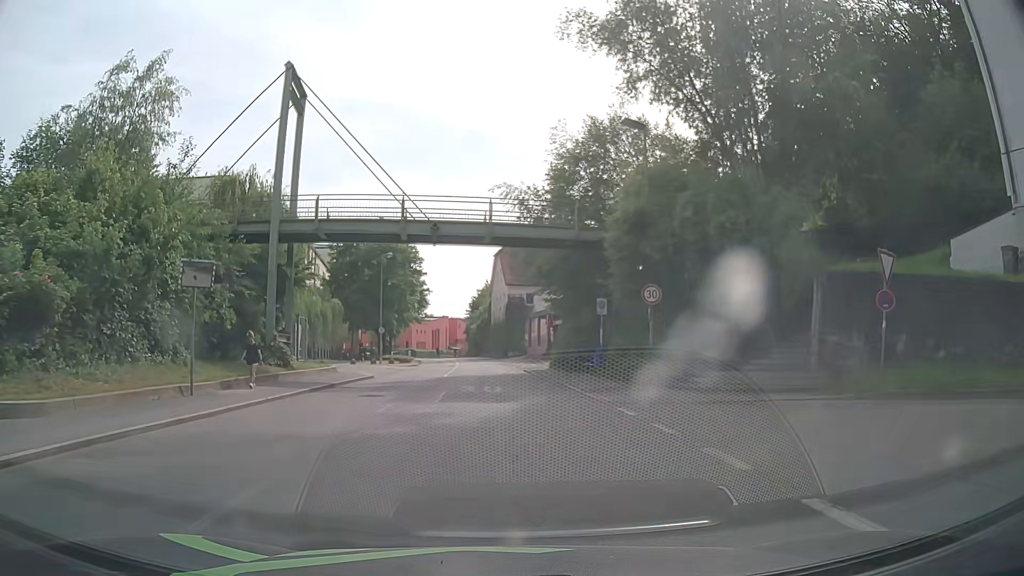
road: tertiary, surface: asphalt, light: Day
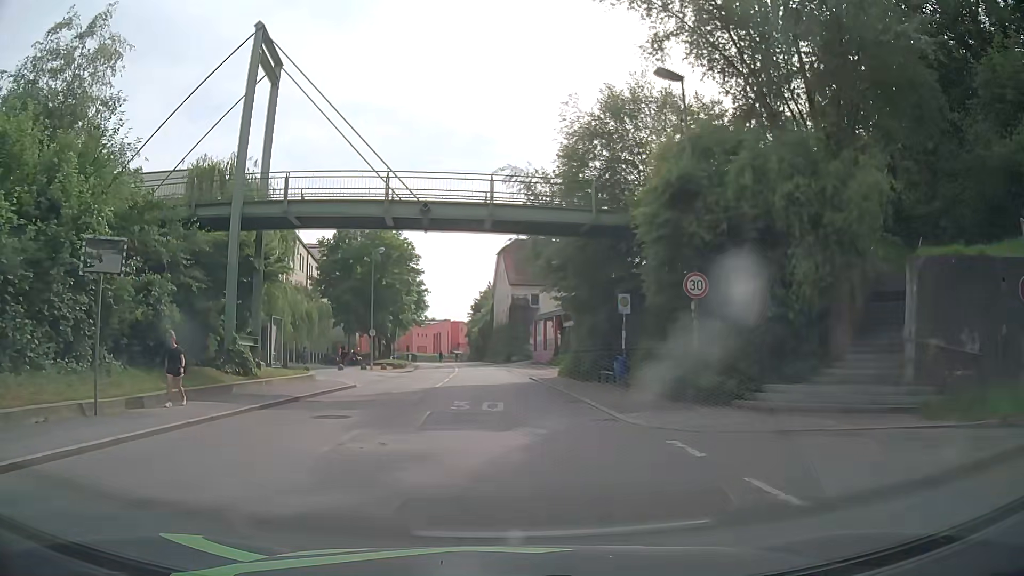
(0.0, +4.5) m; 0°
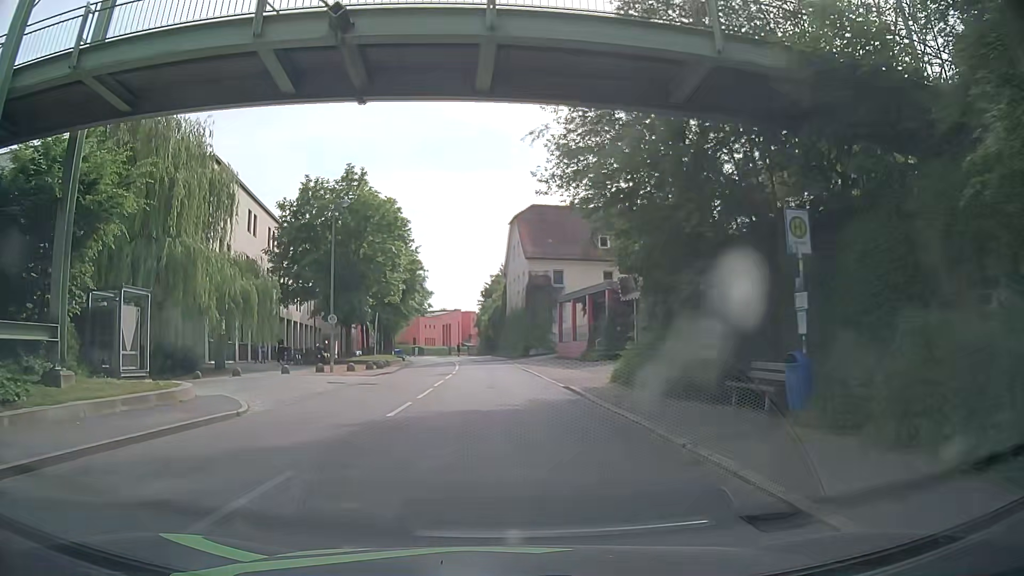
(-0.1, +13.4) m; -1°
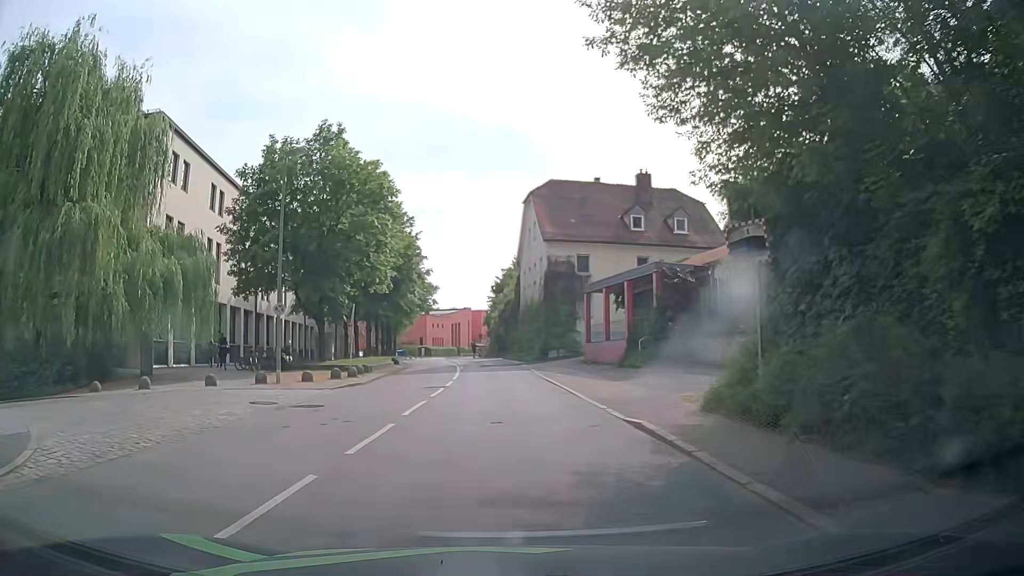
(-0.2, +9.0) m; -2°
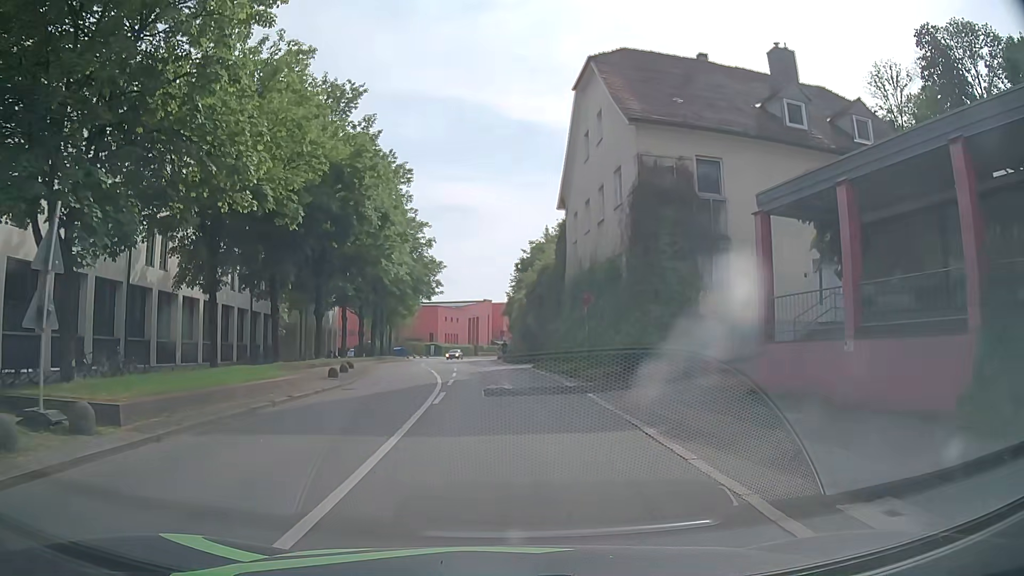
(-0.4, +22.5) m; -2°
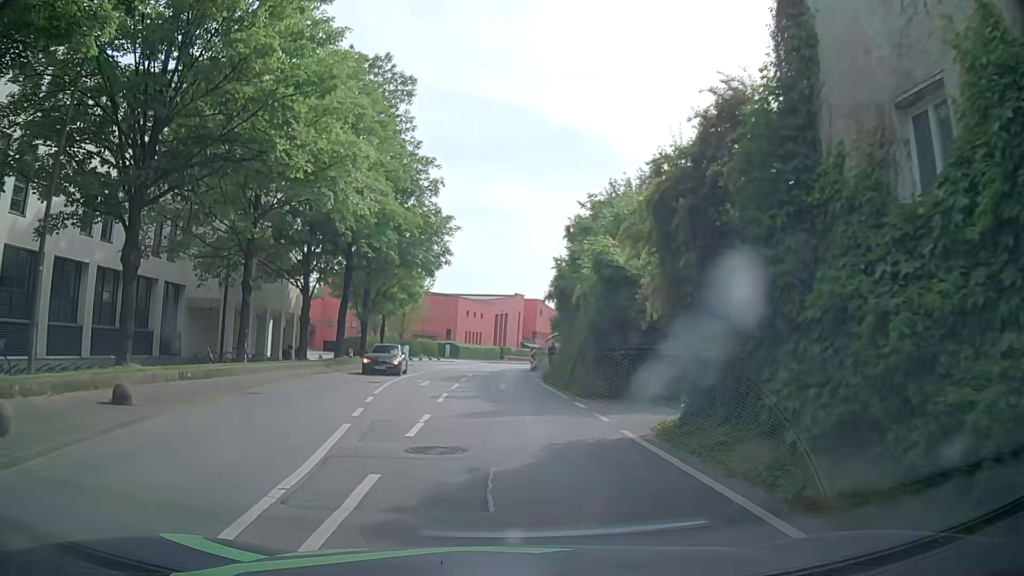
(-0.5, +22.5) m; -3°
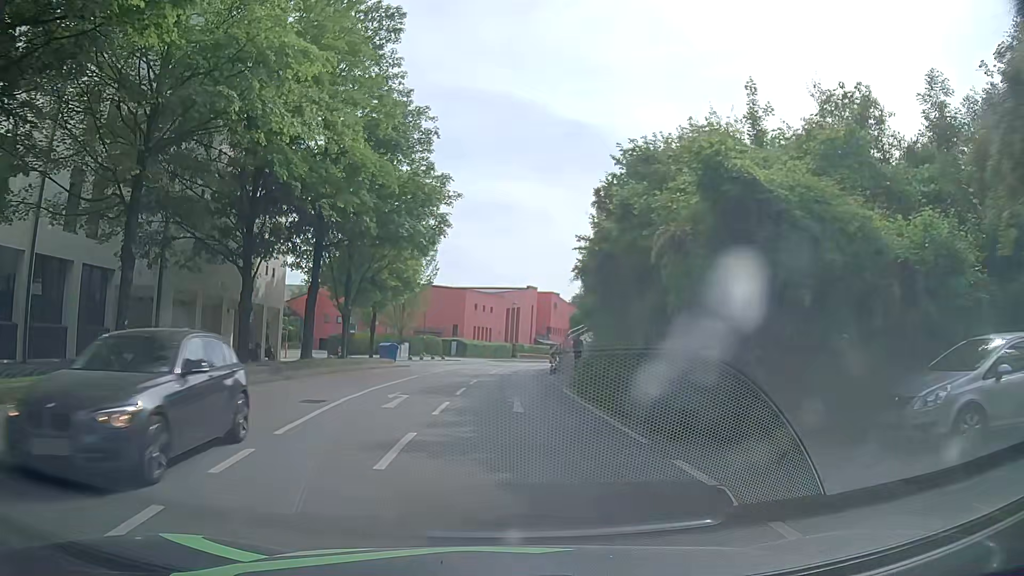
(0.0, +9.0) m; -1°
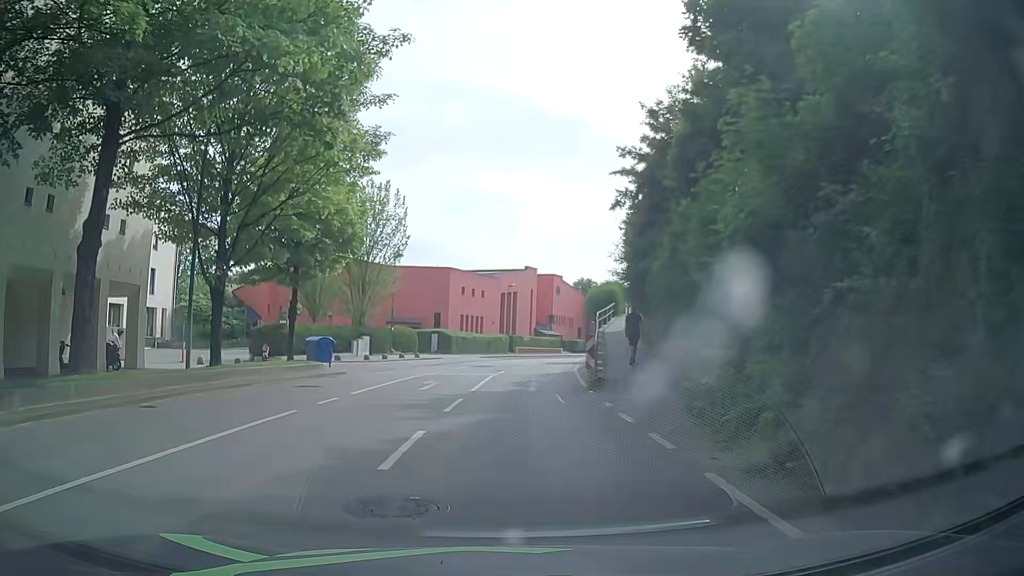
(+0.1, +18.3) m; +1°
(0, +10) (0, +20) (+1, +30) (+2, +40) (+4, +50) (+5, +60) (+7, +69) (+10, +79) (+14, +88) (+18, +97) m
